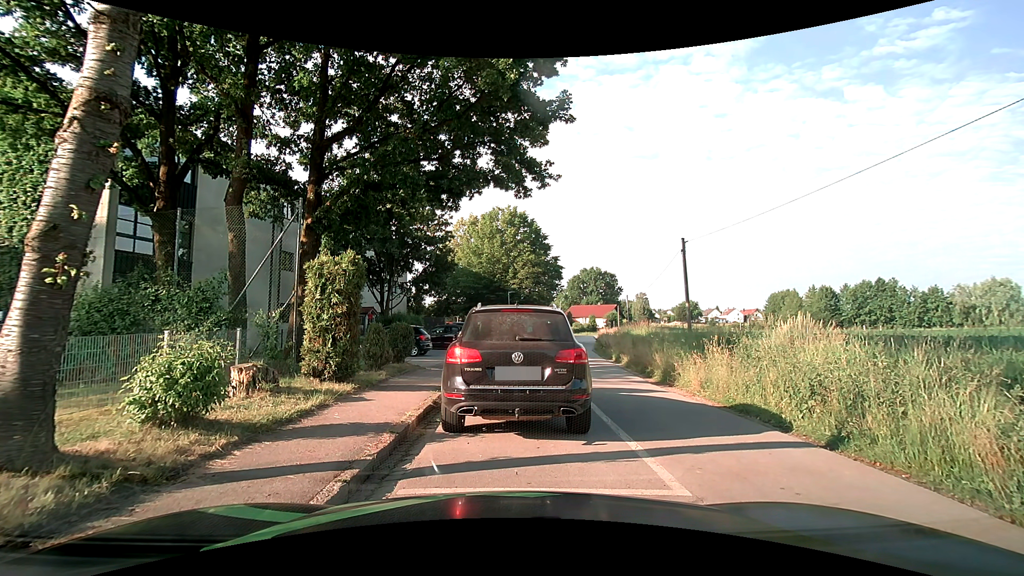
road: residential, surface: asphalt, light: Day
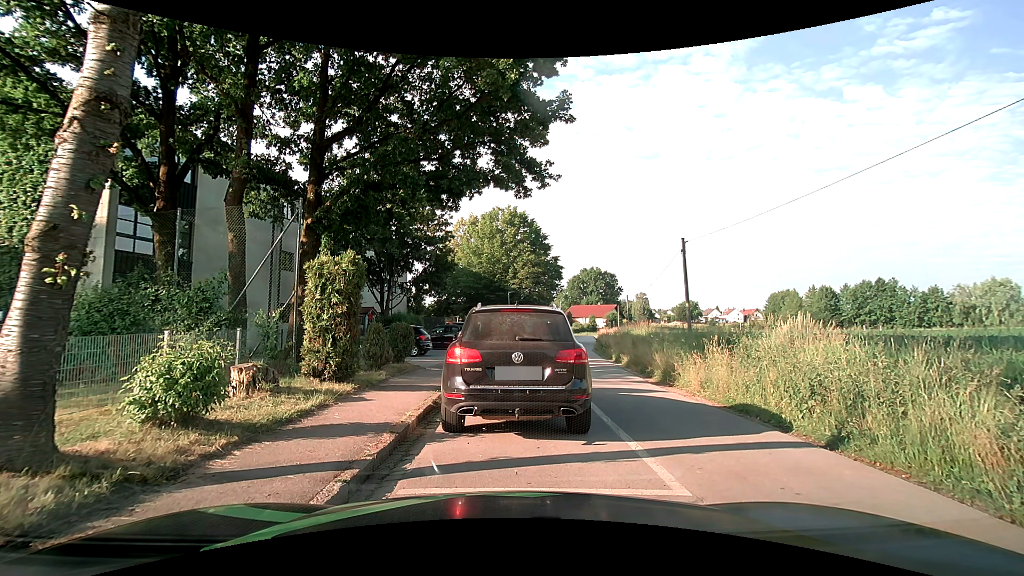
(0.0, 0.0) m; 0°
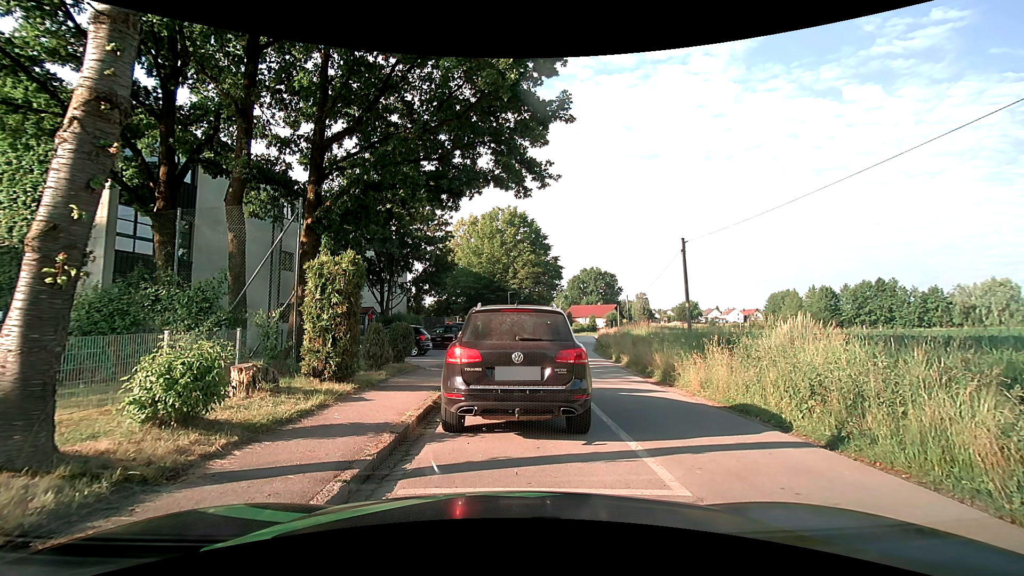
(0.0, 0.0) m; 0°
